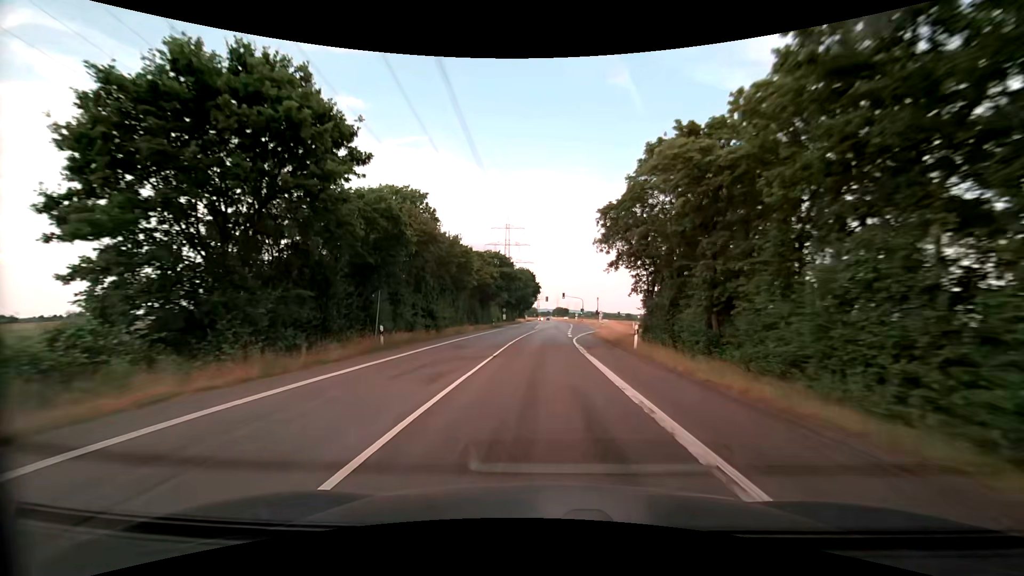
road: secondary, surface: asphalt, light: Day
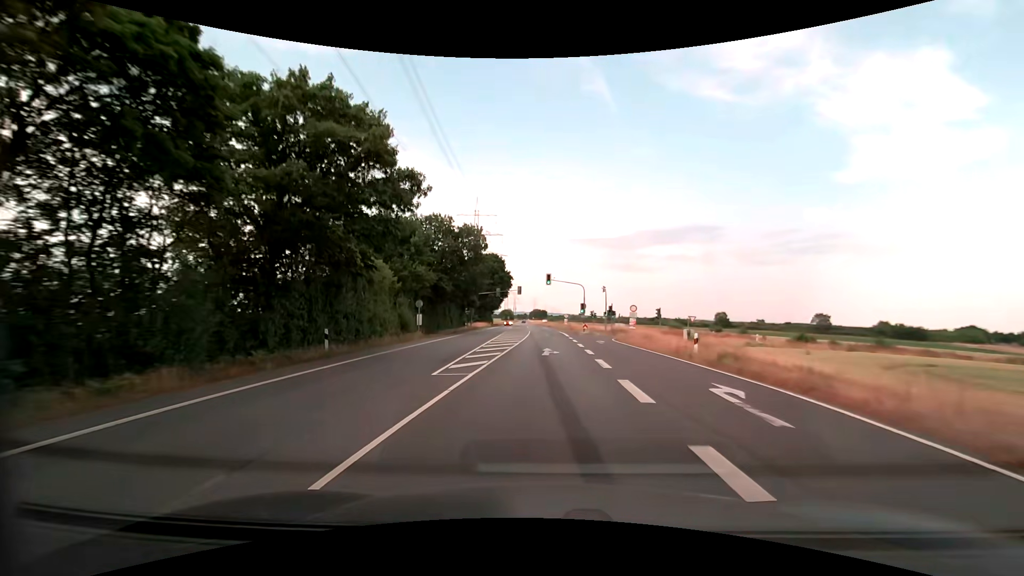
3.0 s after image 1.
(+1.3, +51.2) m; +3°
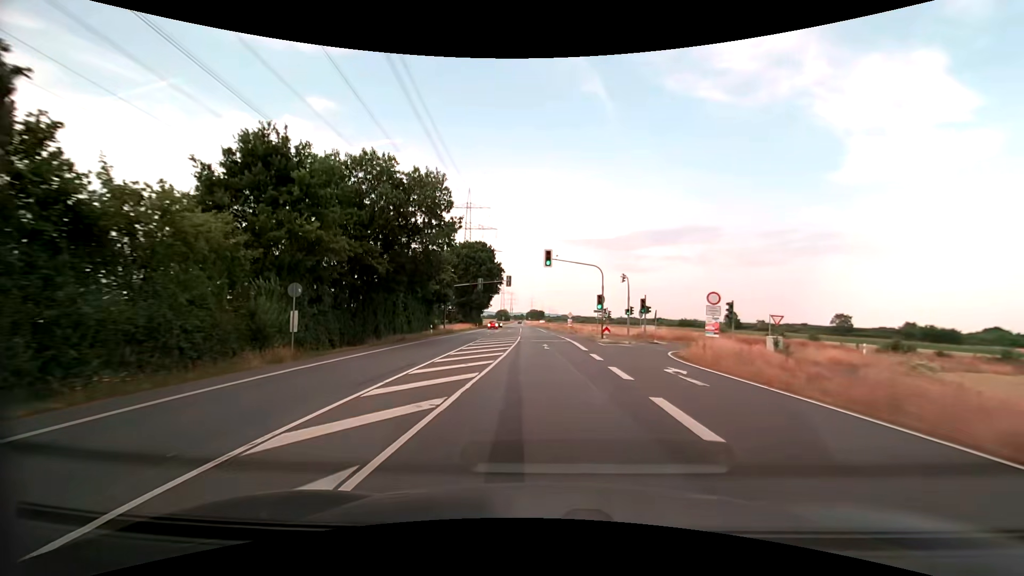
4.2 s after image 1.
(+0.1, +20.4) m; +1°
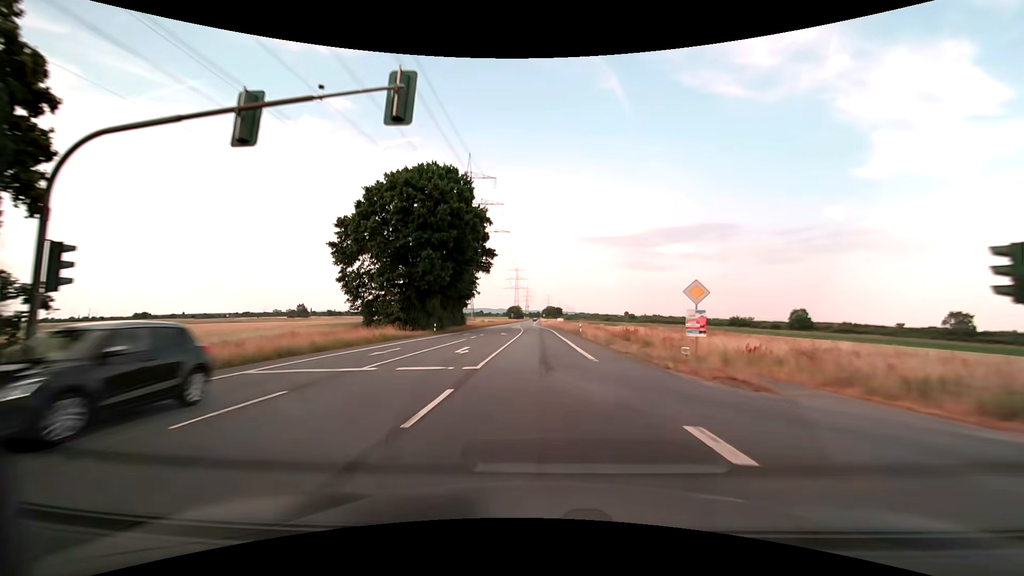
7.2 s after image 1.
(-0.7, +51.7) m; -2°
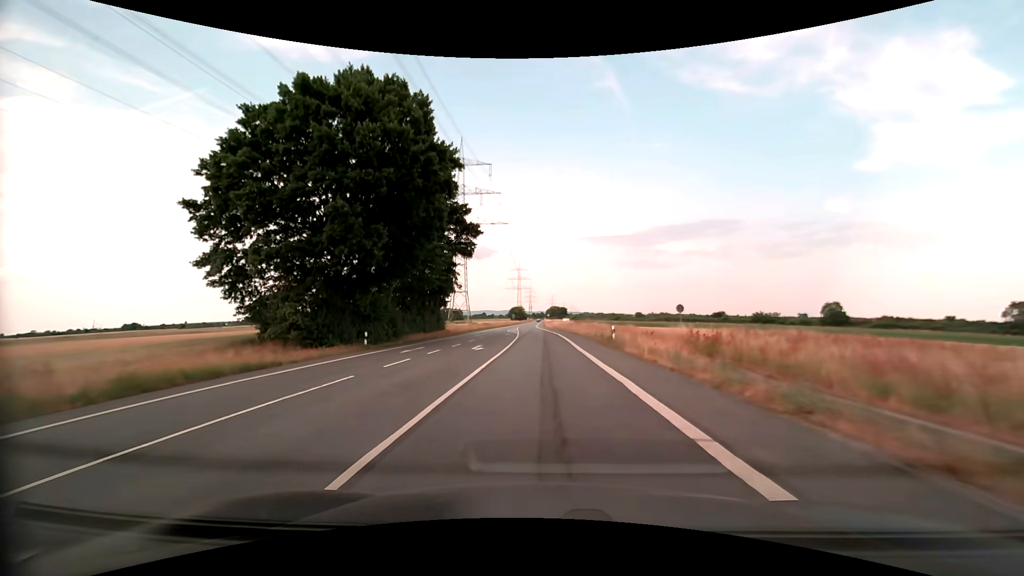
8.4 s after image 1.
(-0.1, +21.0) m; 0°
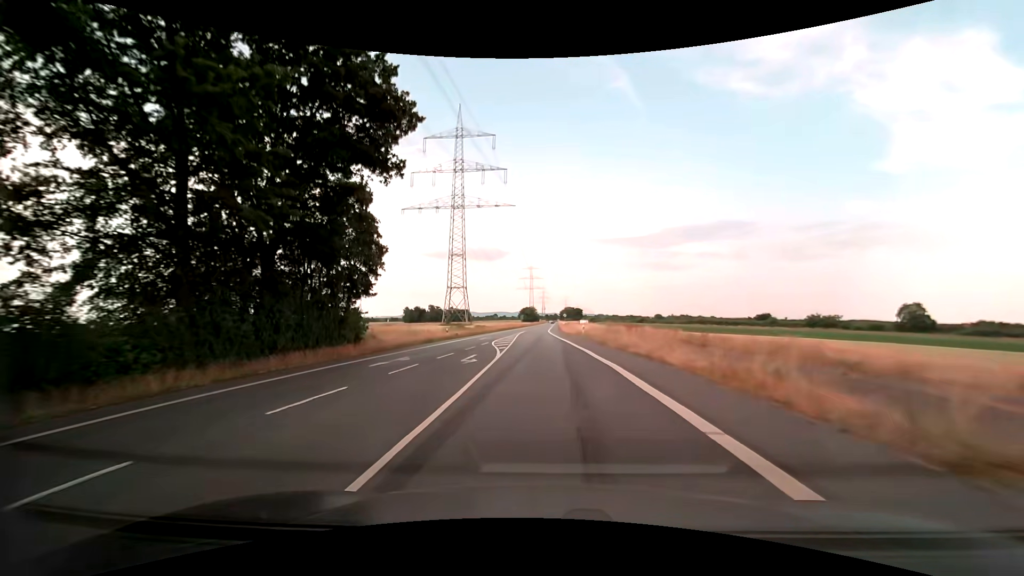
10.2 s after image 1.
(-0.4, +31.8) m; -2°
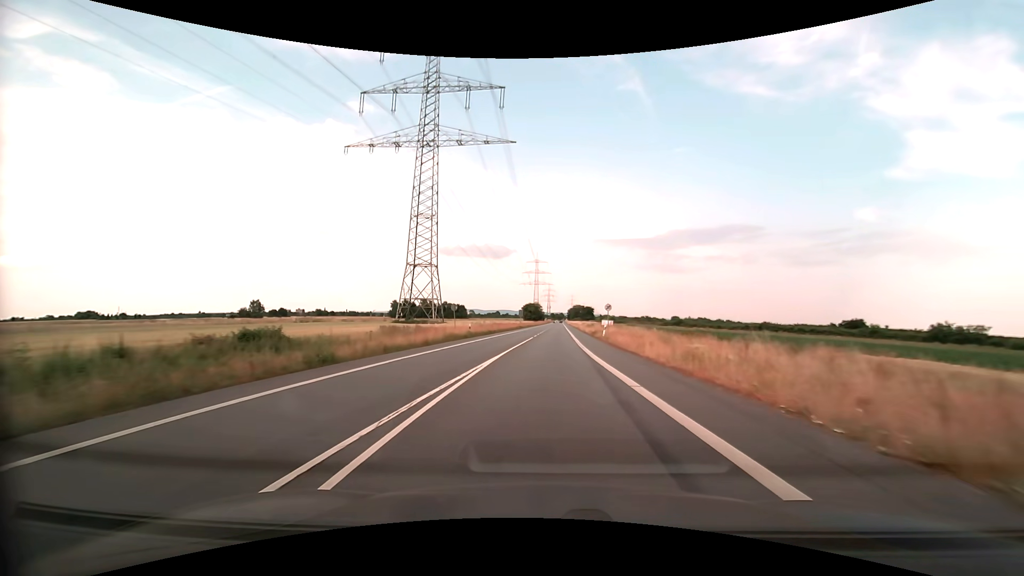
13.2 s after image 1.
(-1.0, +53.7) m; -1°
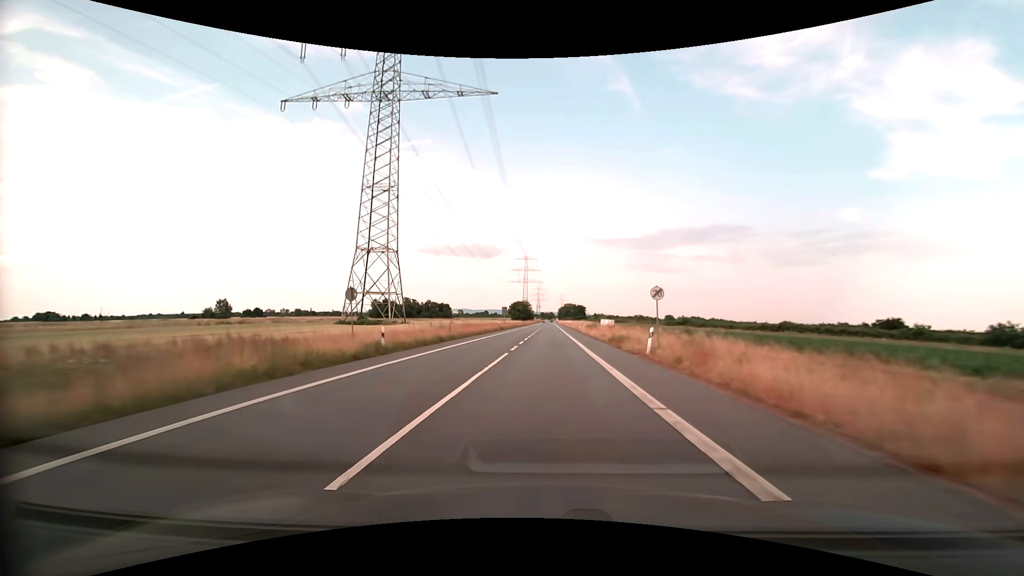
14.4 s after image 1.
(+0.2, +21.7) m; +1°
(0, +10) (0, +20) (+1, +30) (+1, +40) (+1, +50) (+1, +60) (+2, +70) (+2, +80) (+2, +90) (+2, +100) m
